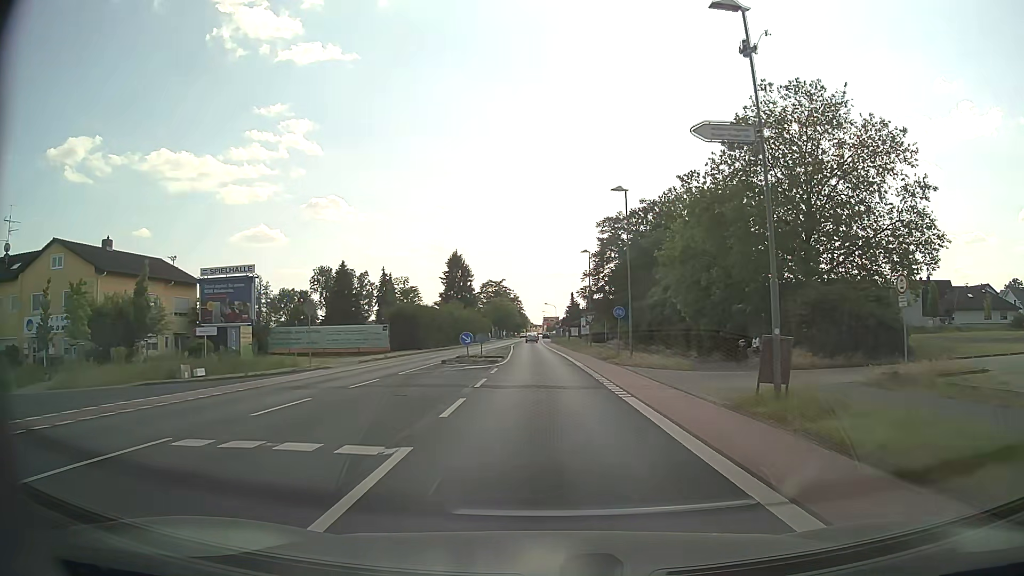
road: tertiary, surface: asphalt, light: Day
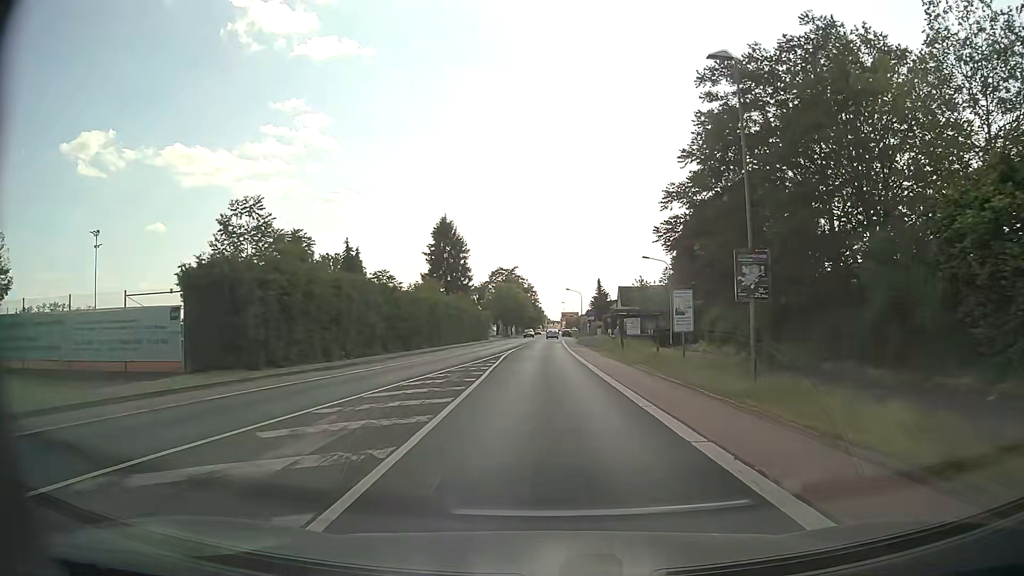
(-0.5, +39.0) m; -2°
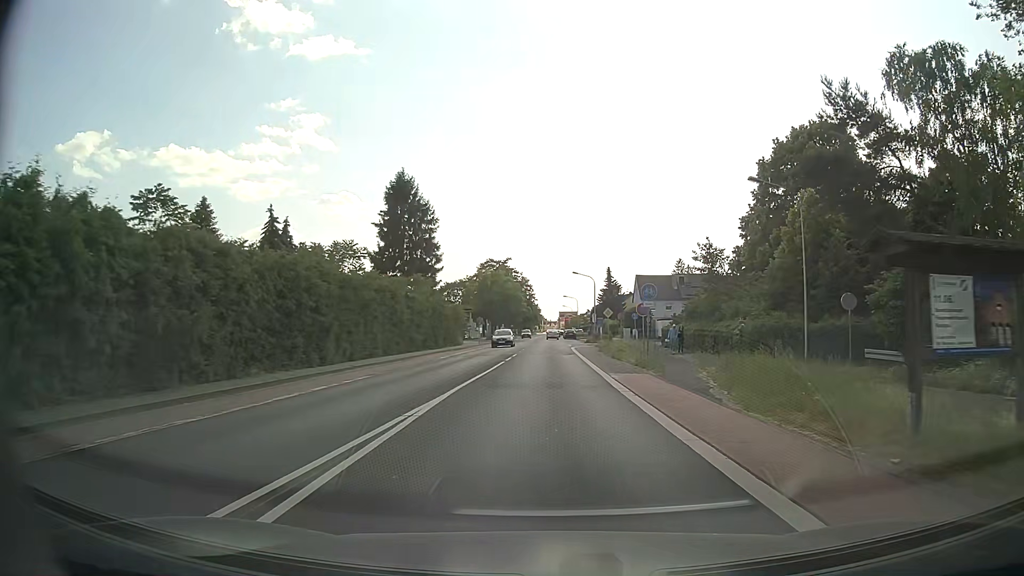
(0.0, +30.5) m; 0°
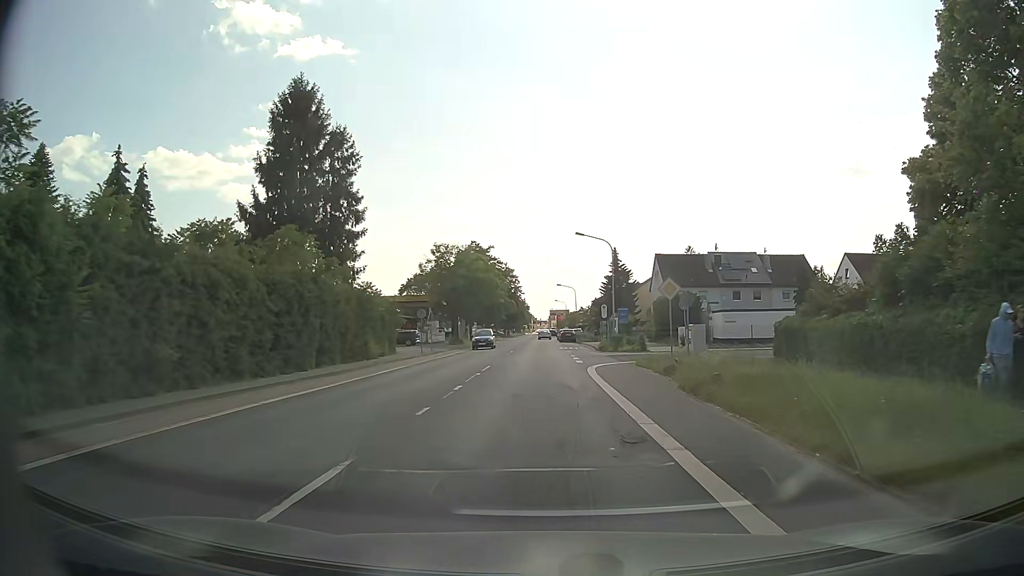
(+0.4, +29.7) m; +1°
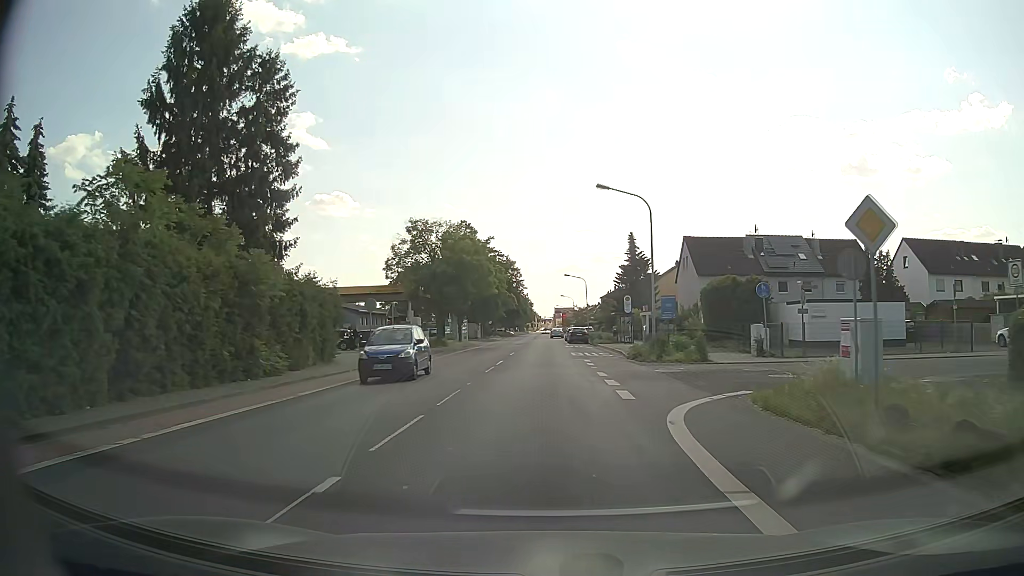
(0.0, +14.5) m; 0°
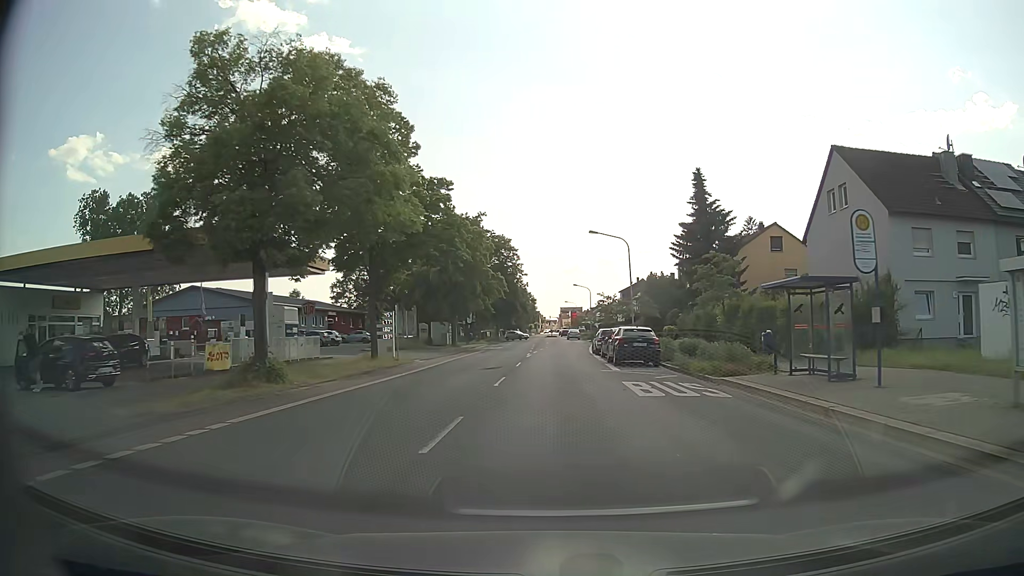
(-0.2, +35.8) m; 0°
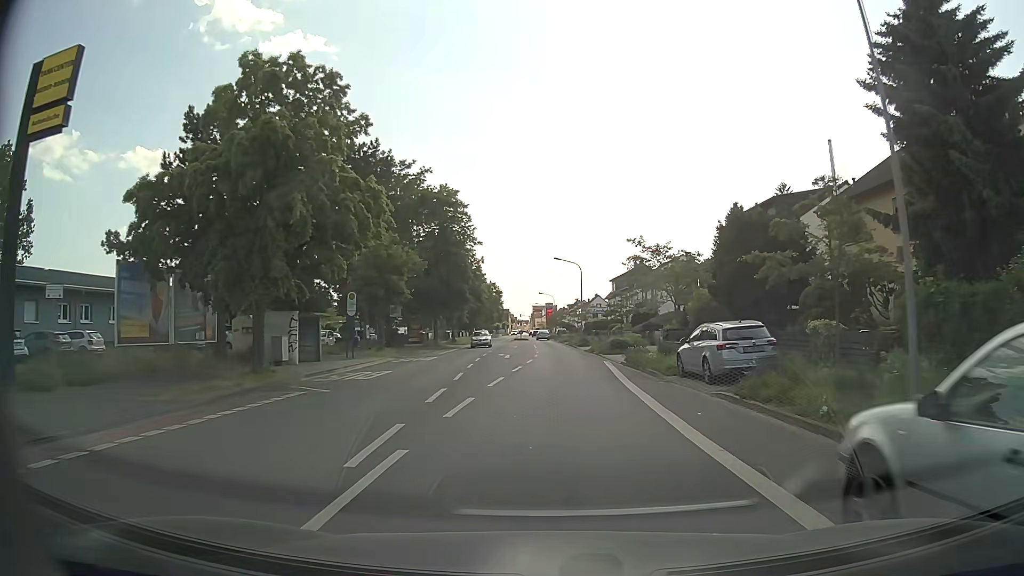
(+0.7, +35.4) m; +2°
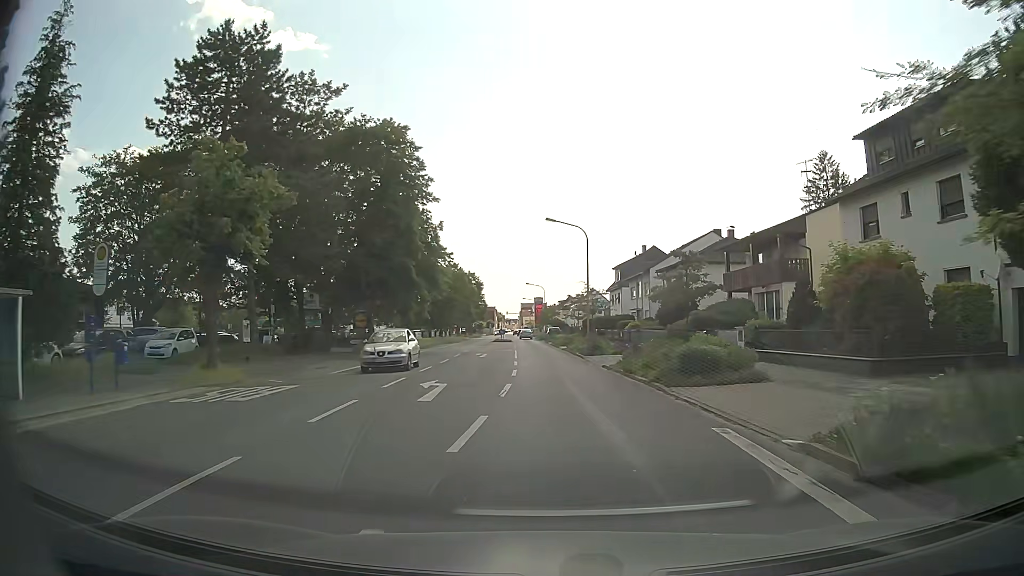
(+0.3, +20.7) m; +1°
(0, +10) (0, +20) (0, +30) (0, +40) (-1, +50) (-1, +60) (-2, +70) (-2, +80) (-3, +90) (-3, +100) m
